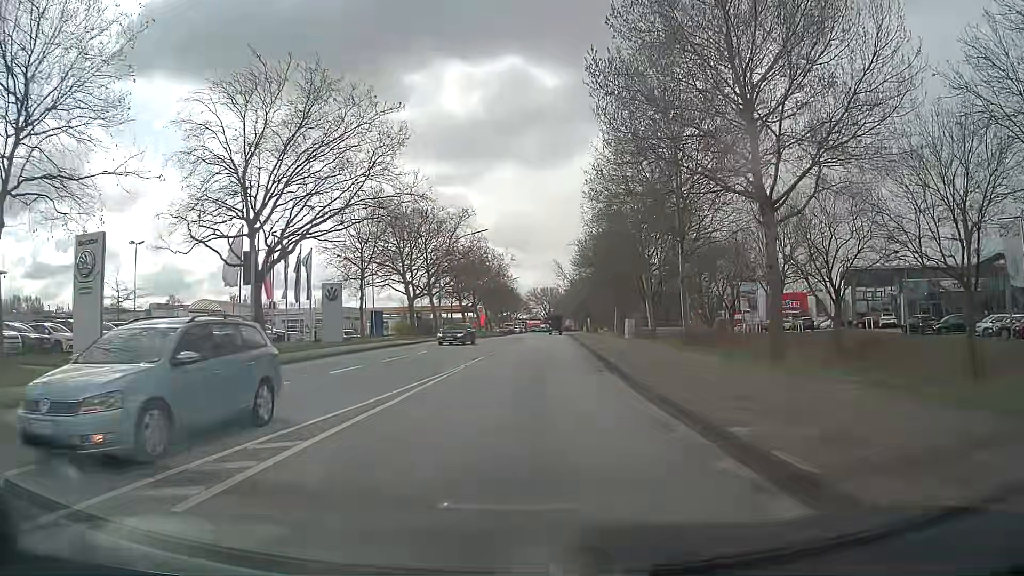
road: secondary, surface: asphalt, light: Day
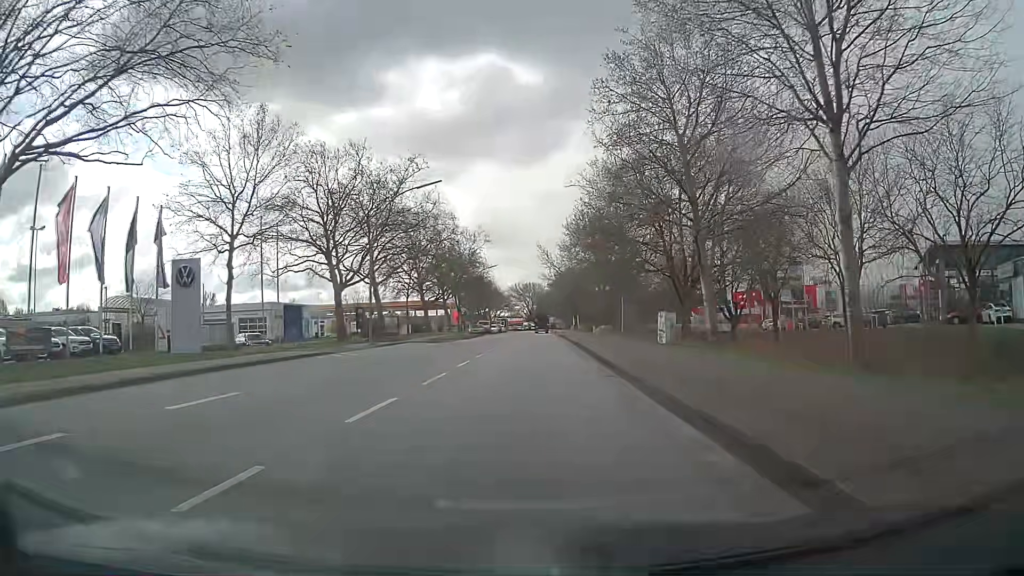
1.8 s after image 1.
(+0.5, +21.2) m; +2°
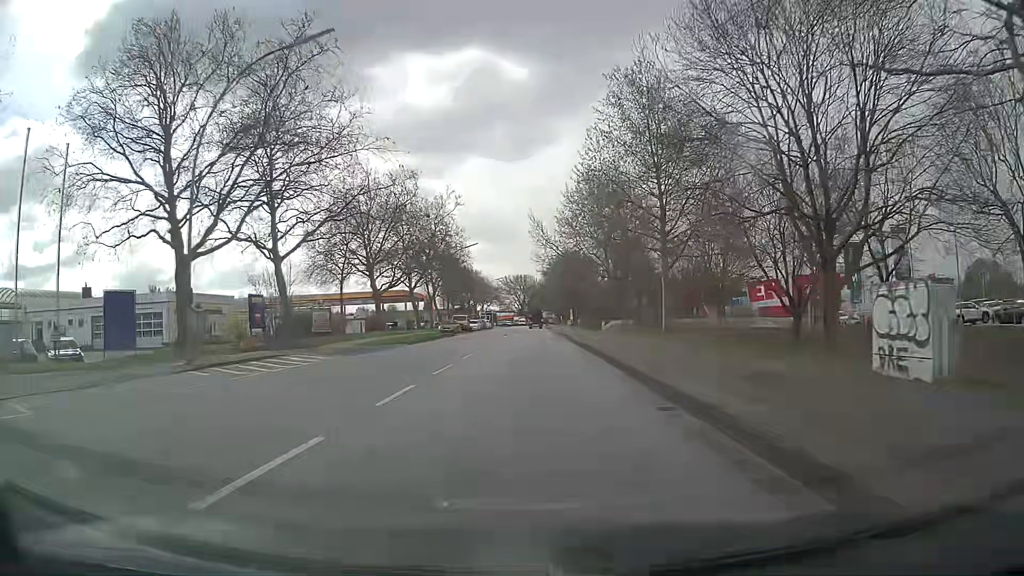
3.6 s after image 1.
(0.0, +22.6) m; +1°
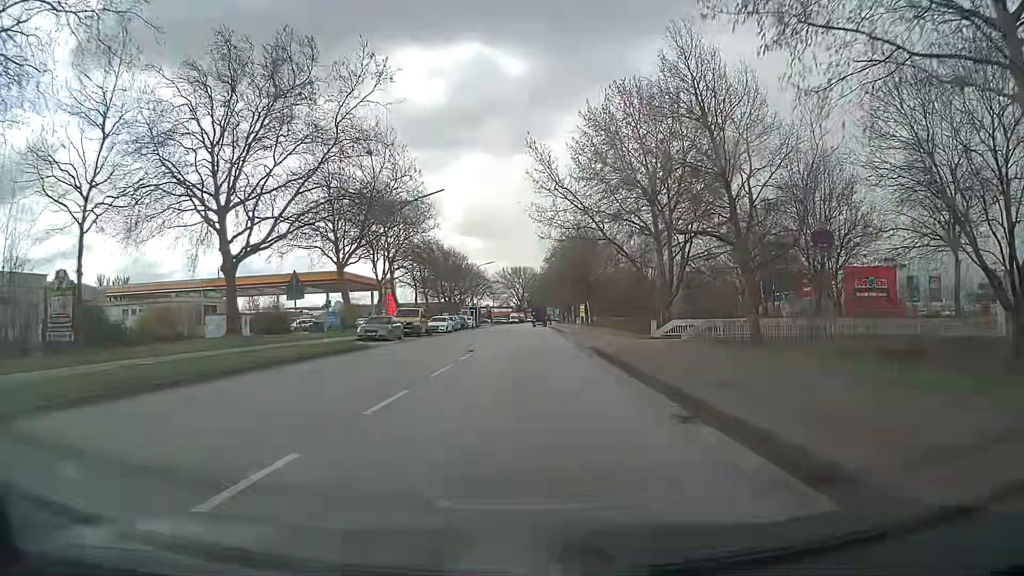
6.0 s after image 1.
(0.0, +31.3) m; 0°
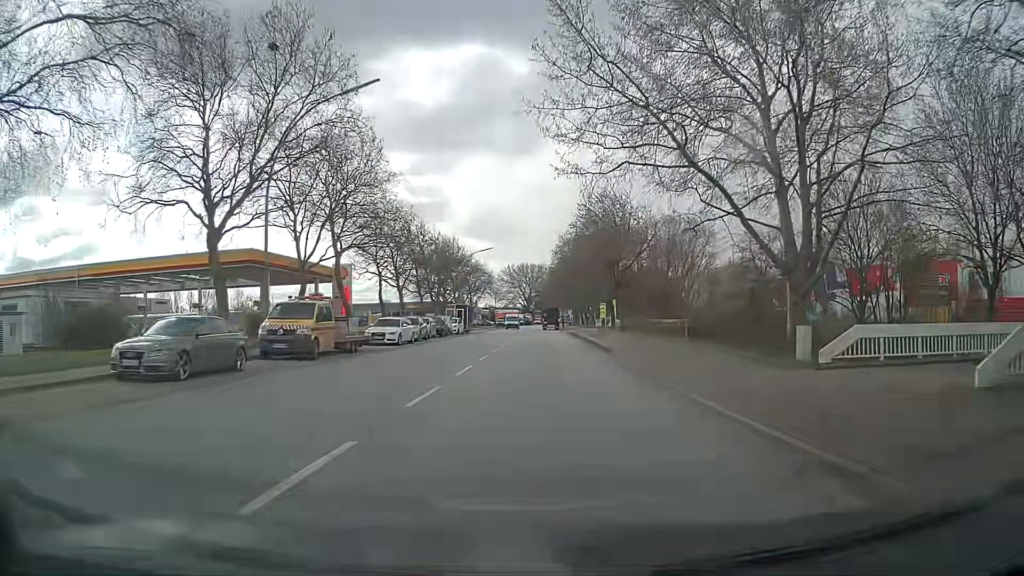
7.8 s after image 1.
(-0.3, +23.2) m; -1°
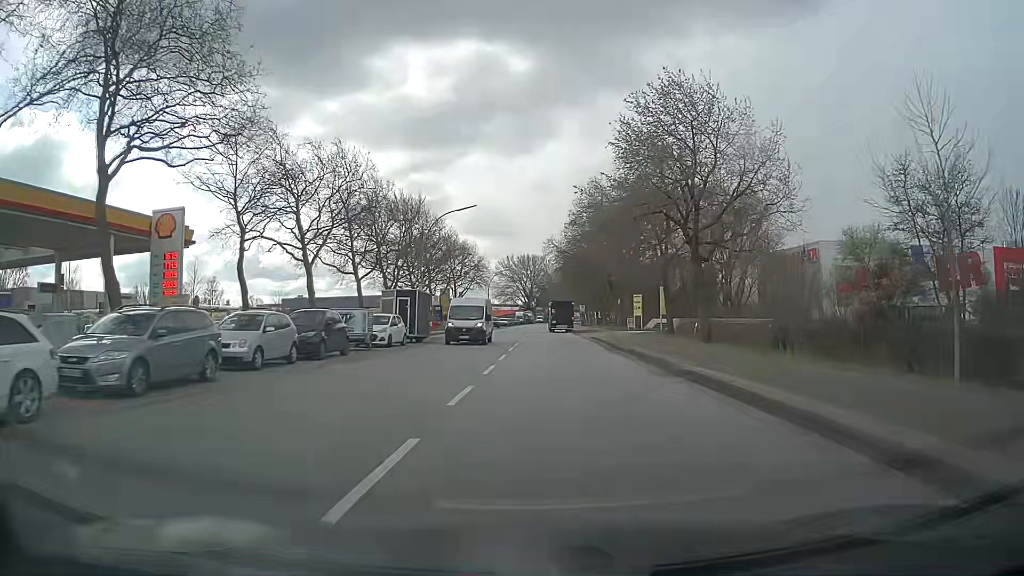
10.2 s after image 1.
(-0.2, +30.0) m; 0°
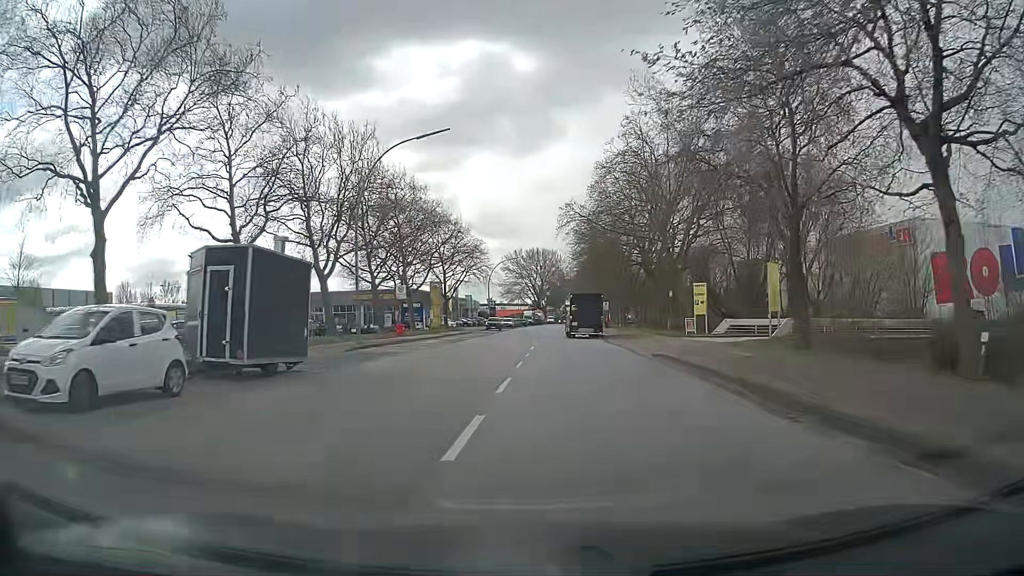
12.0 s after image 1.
(+0.1, +22.1) m; -1°
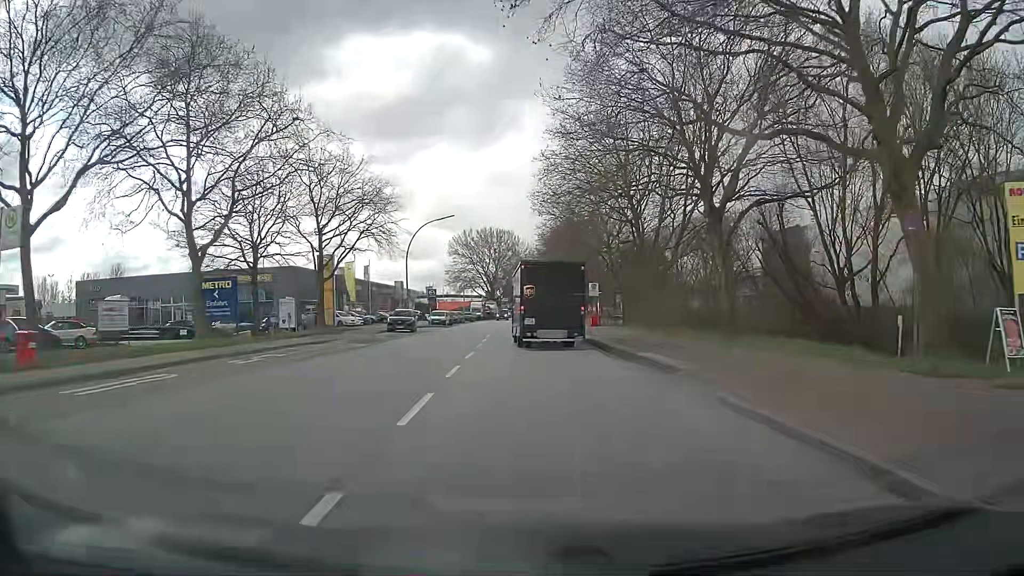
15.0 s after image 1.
(+1.2, +34.4) m; +4°
(0, +10) (0, +20) (0, +30) (-1, +40) (-1, +50) (-1, +60) (-1, +70) (-2, +80) (-2, +90) (-2, +100) m
